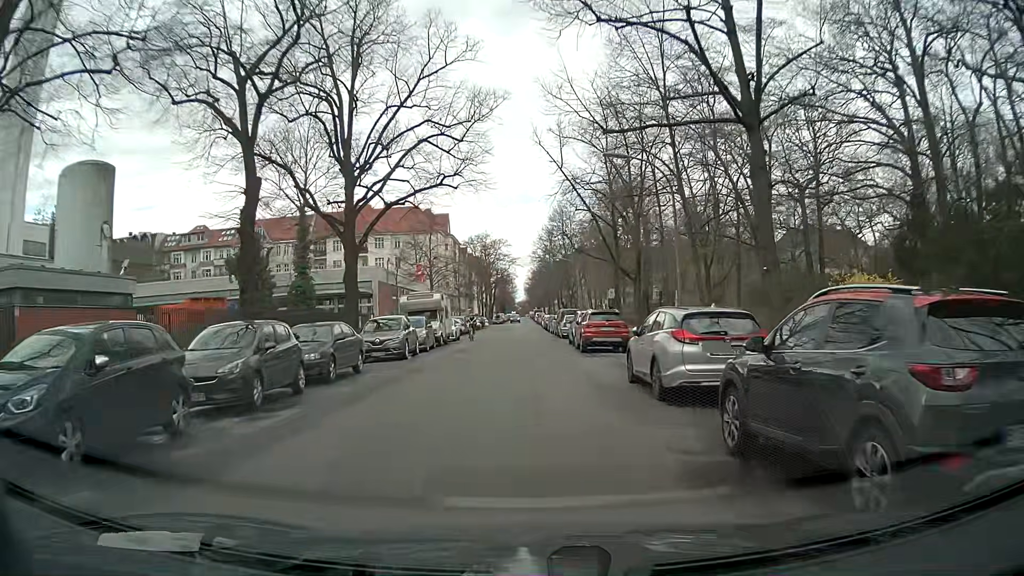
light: Day
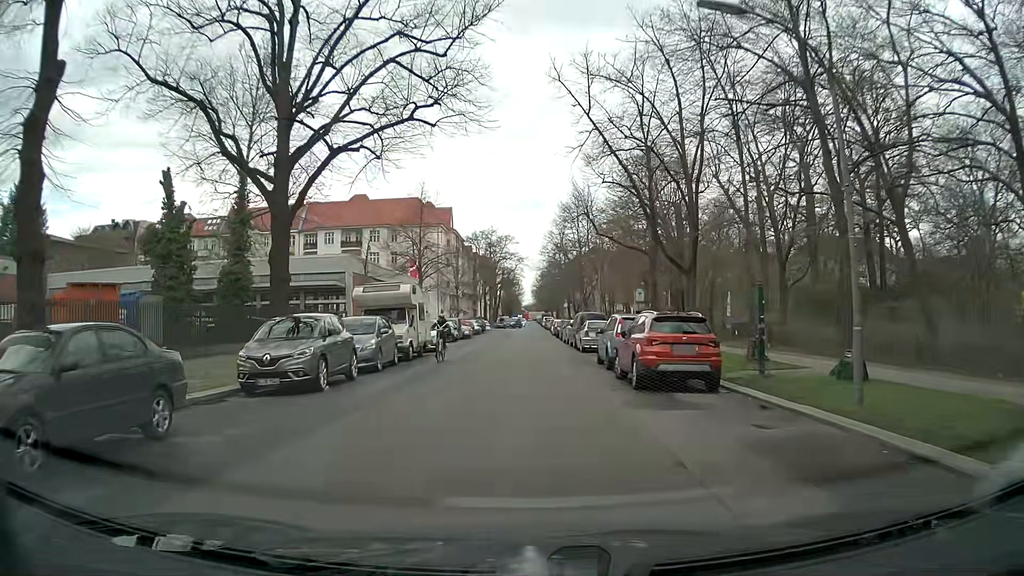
(0.0, +10.9) m; +2°
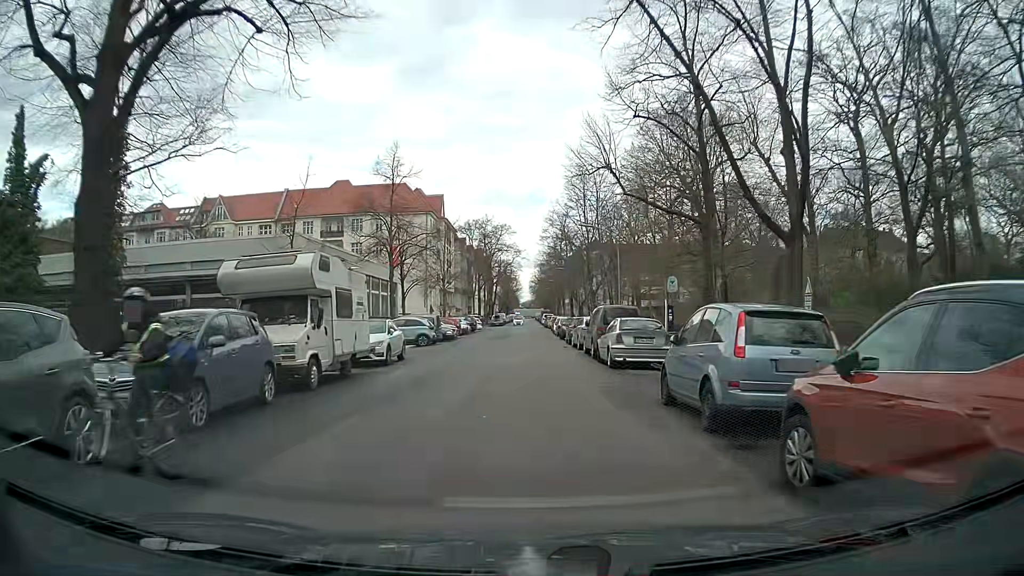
(-0.3, +10.9) m; 0°
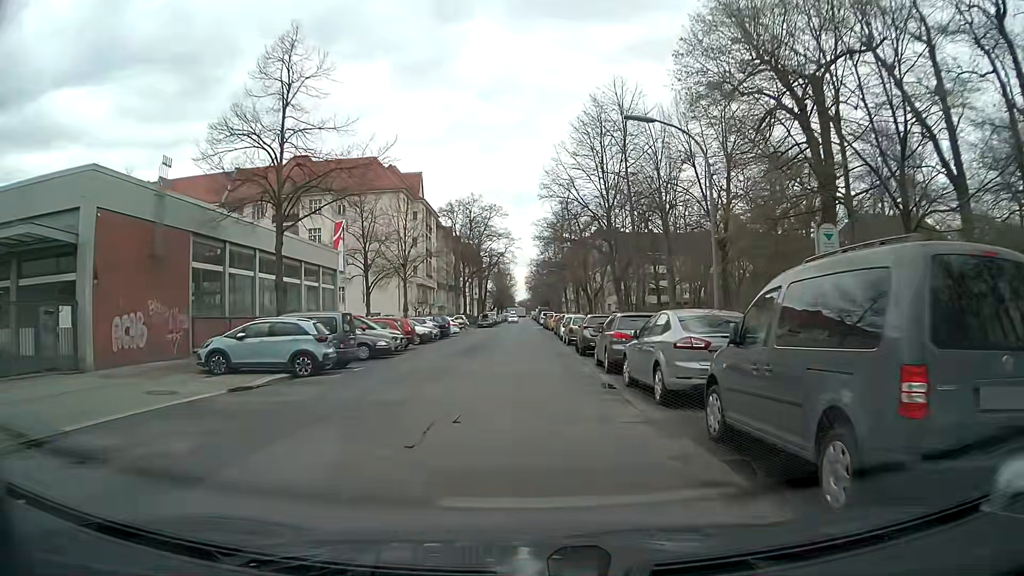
(-0.3, +19.3) m; -1°
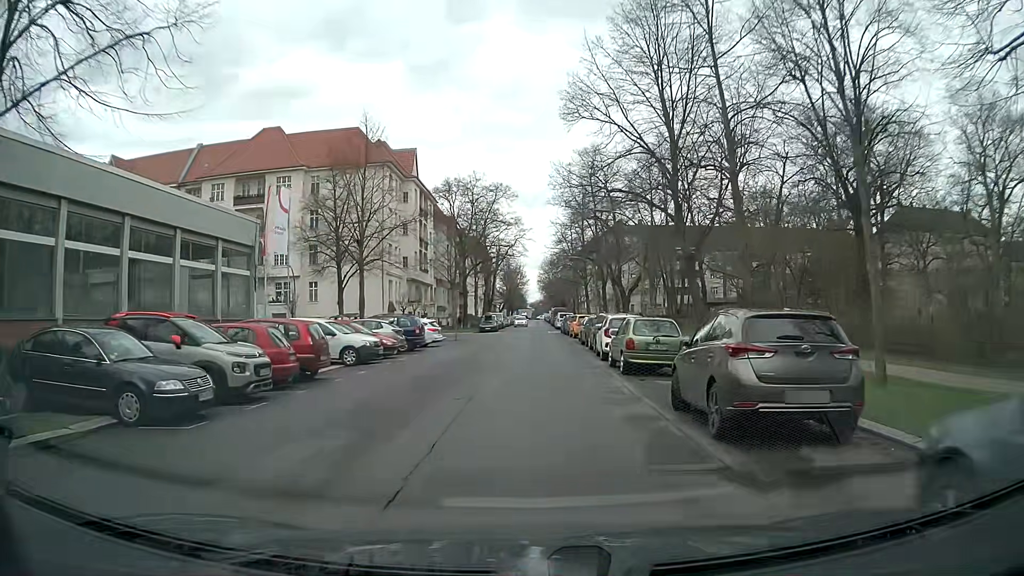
(-0.1, +16.1) m; -2°
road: residential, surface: asphalt
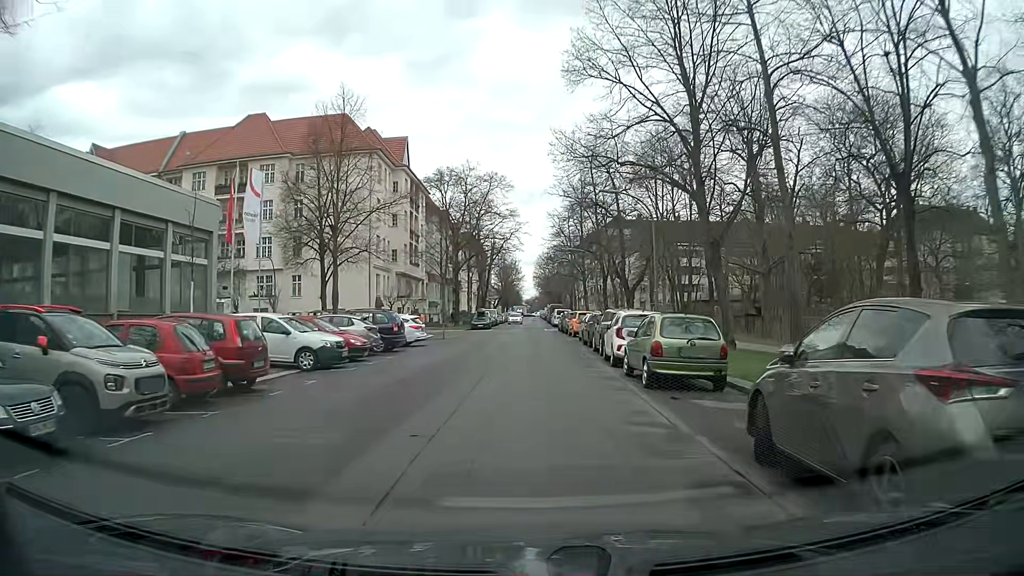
(+0.1, +3.9) m; 0°
